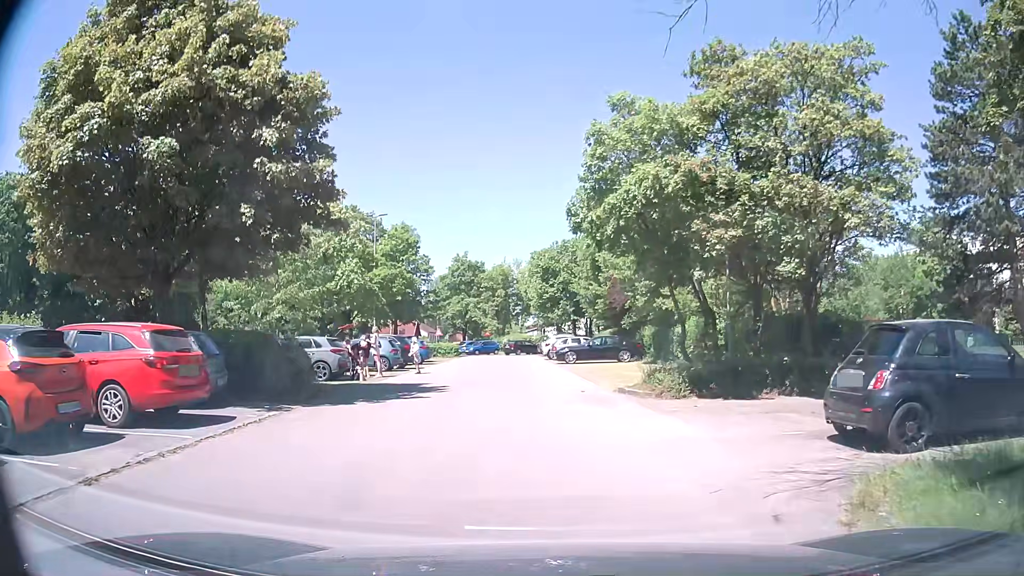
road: residential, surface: asphalt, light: Day
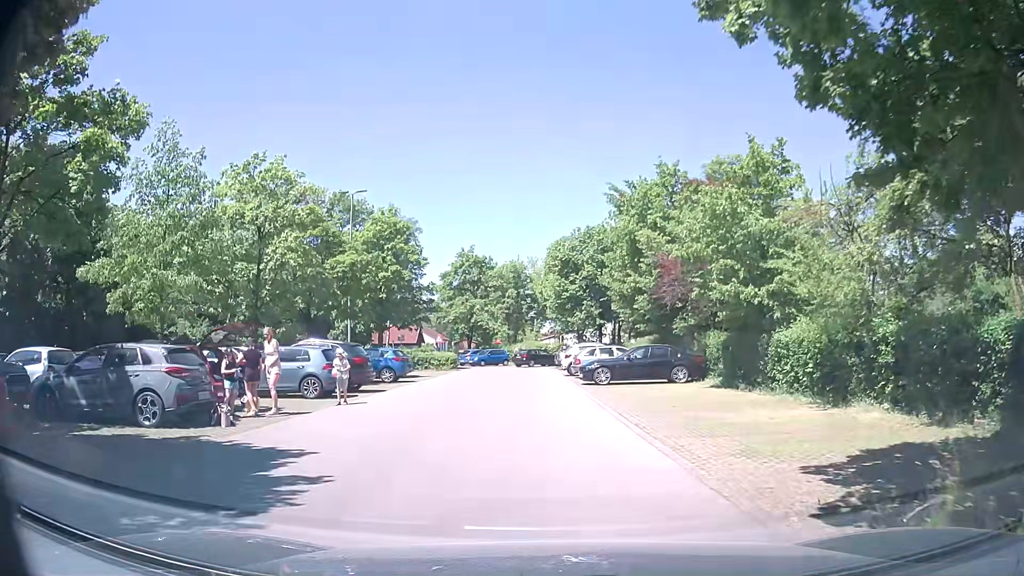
(+0.1, +11.0) m; 0°
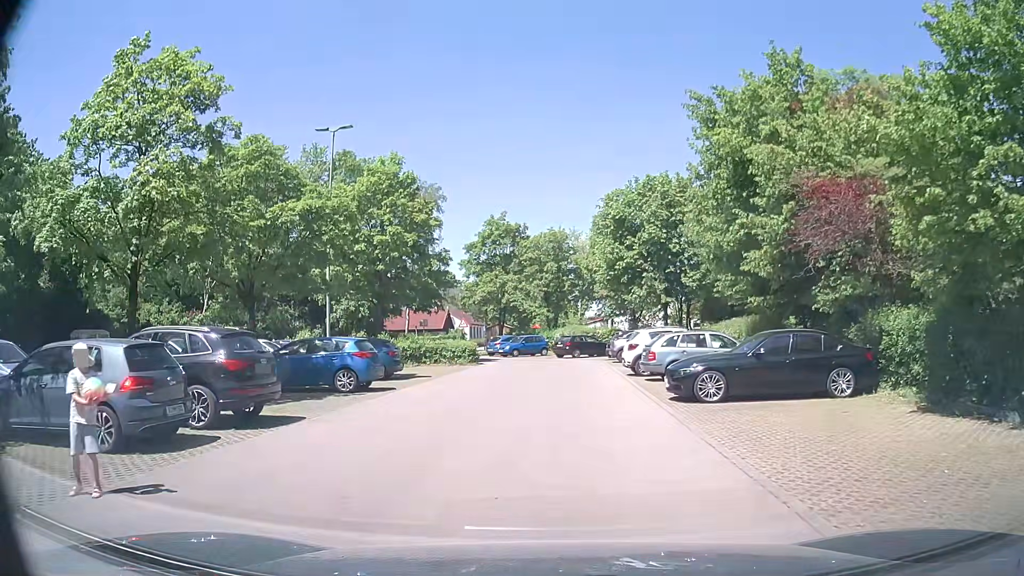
(-0.3, +11.1) m; -4°
(0, +10) (0, +20) (+1, +30) (-1, +40) (-8, +46) (-16, +42) (-19, +33) (-20, +23) (-21, +13) (-21, +3) m
